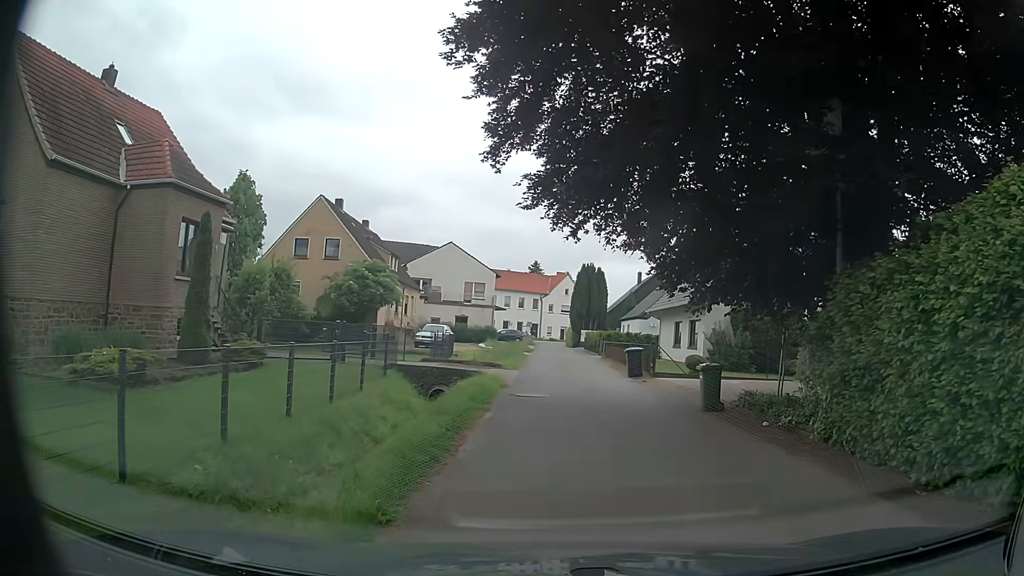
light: Day
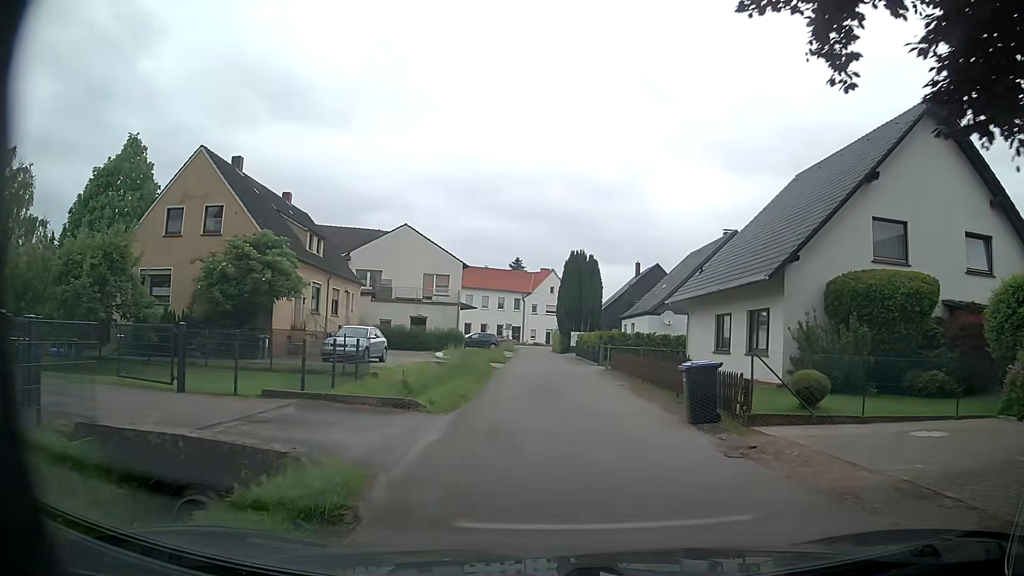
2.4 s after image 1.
(+0.5, +14.0) m; +2°
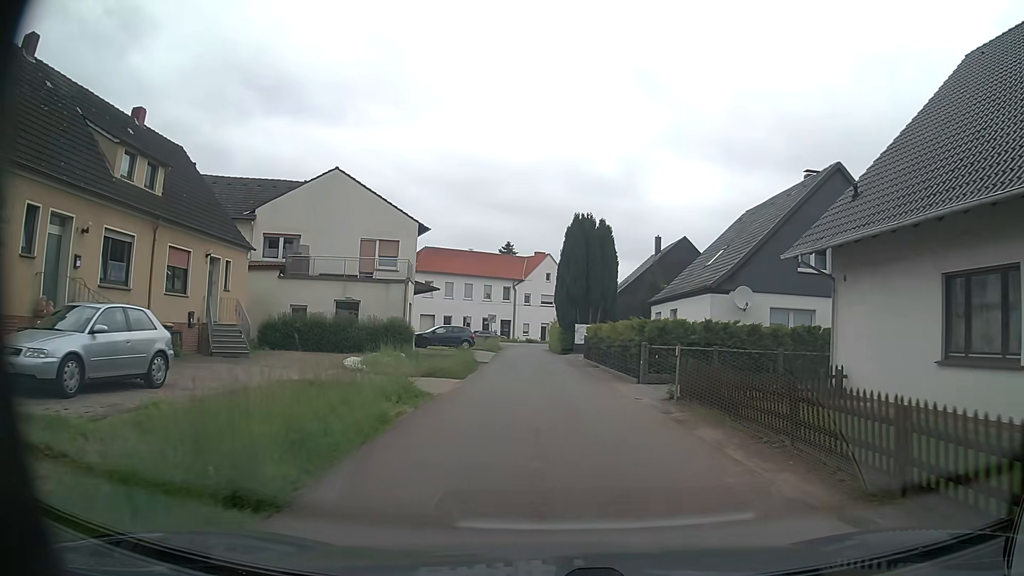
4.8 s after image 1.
(+0.1, +16.8) m; +1°
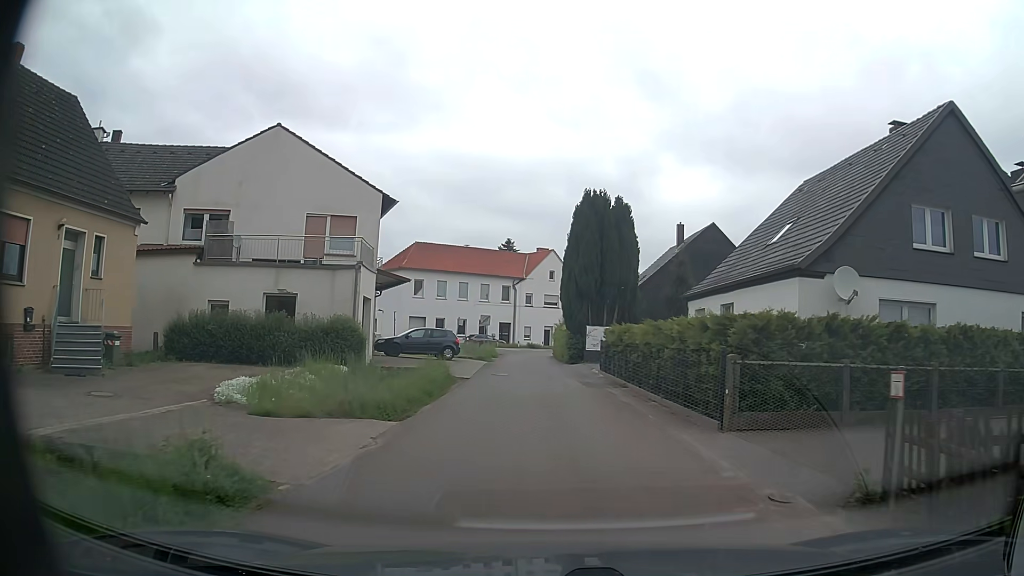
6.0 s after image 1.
(0.0, +8.8) m; 0°
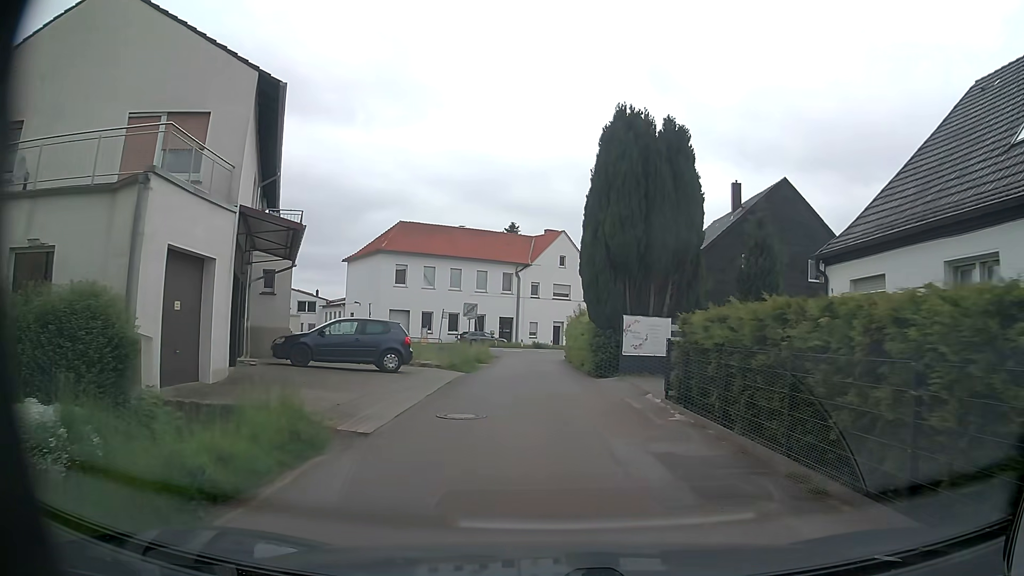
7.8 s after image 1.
(-0.1, +13.5) m; -1°
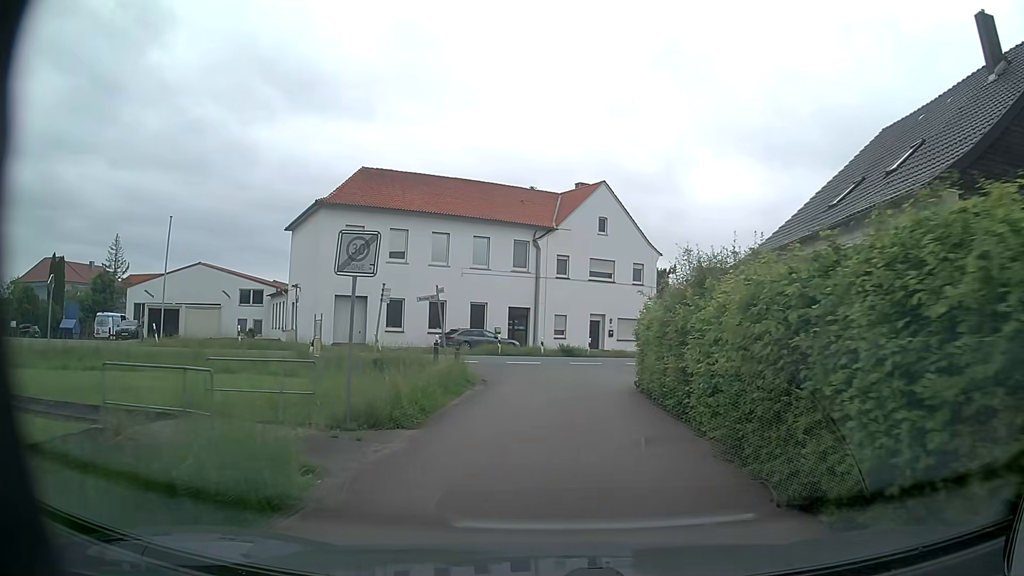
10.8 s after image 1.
(-0.5, +22.8) m; -4°
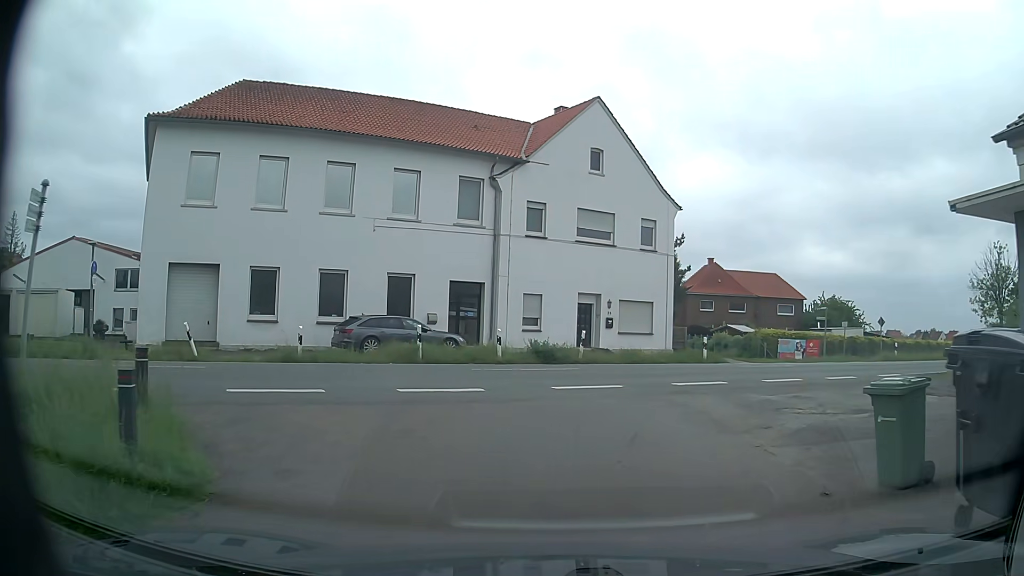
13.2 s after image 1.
(+0.6, +16.0) m; +4°
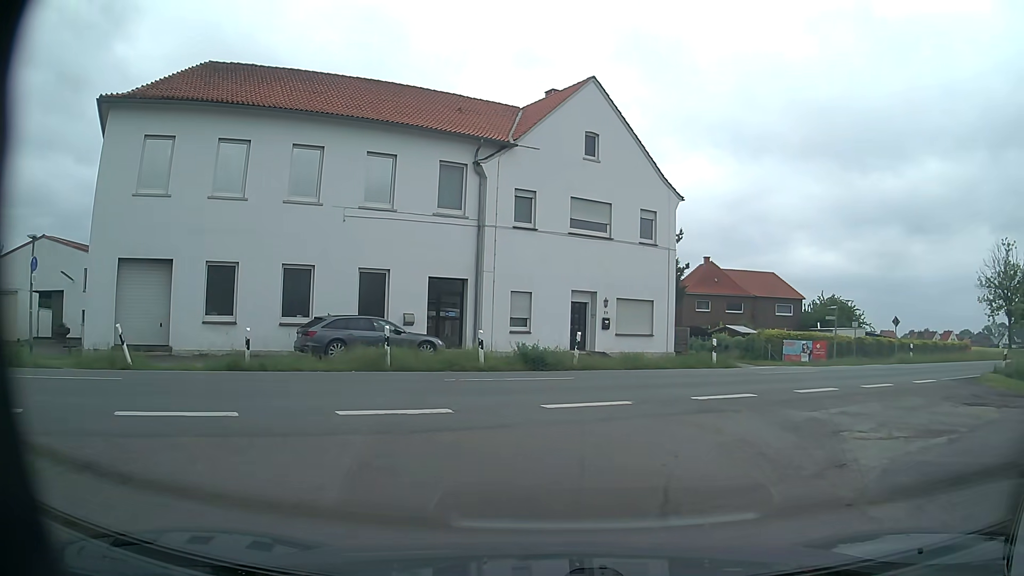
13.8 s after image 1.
(0.0, +2.7) m; +1°
(+1, +10) (+7, +18) (+15, +24) (+23, +30) (+31, +35) (+39, +41) (+48, +46) (+56, +52) (+64, +58) (+73, +63) m
